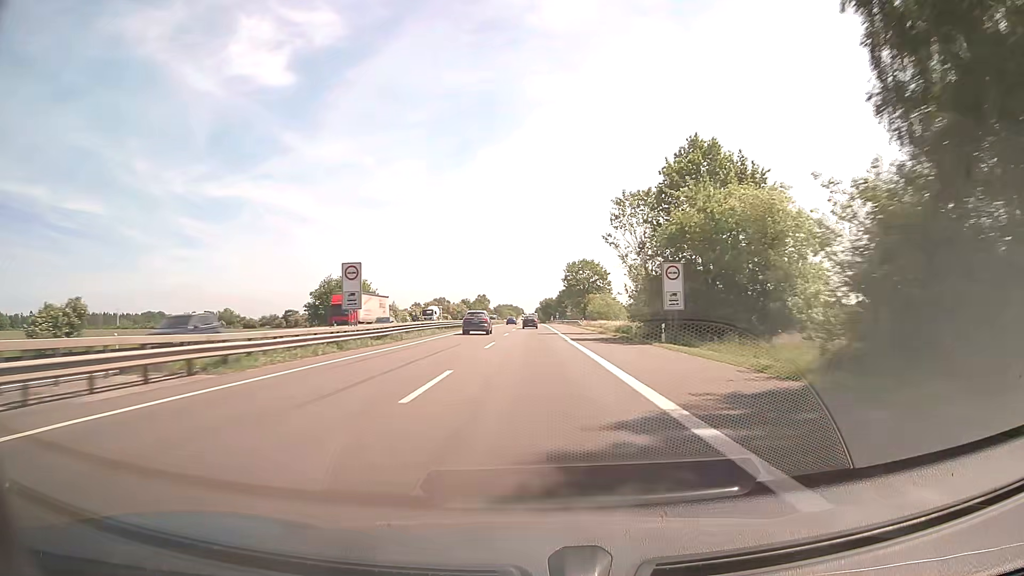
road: motorway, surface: asphalt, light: Day
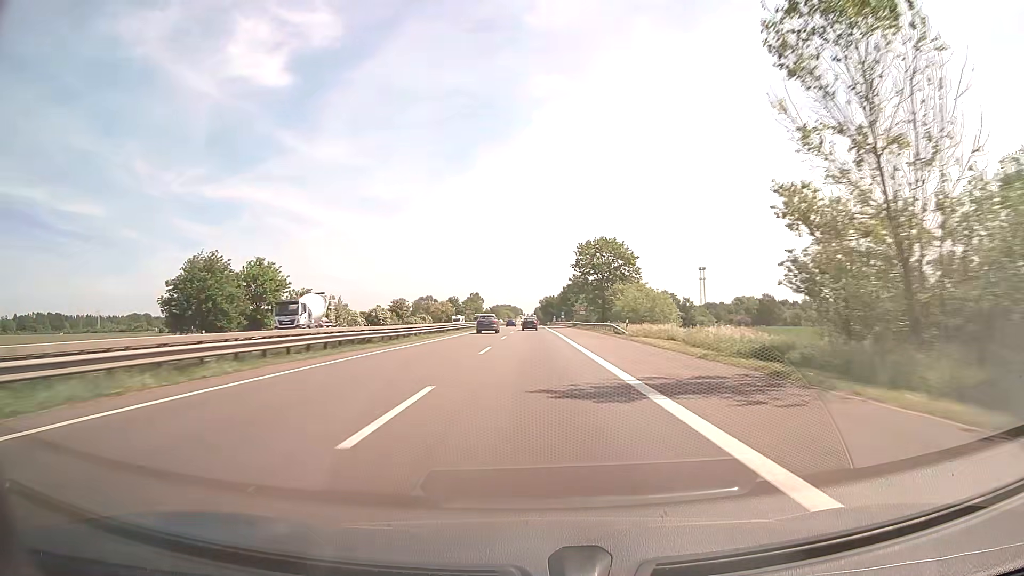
(+0.1, +39.1) m; 0°
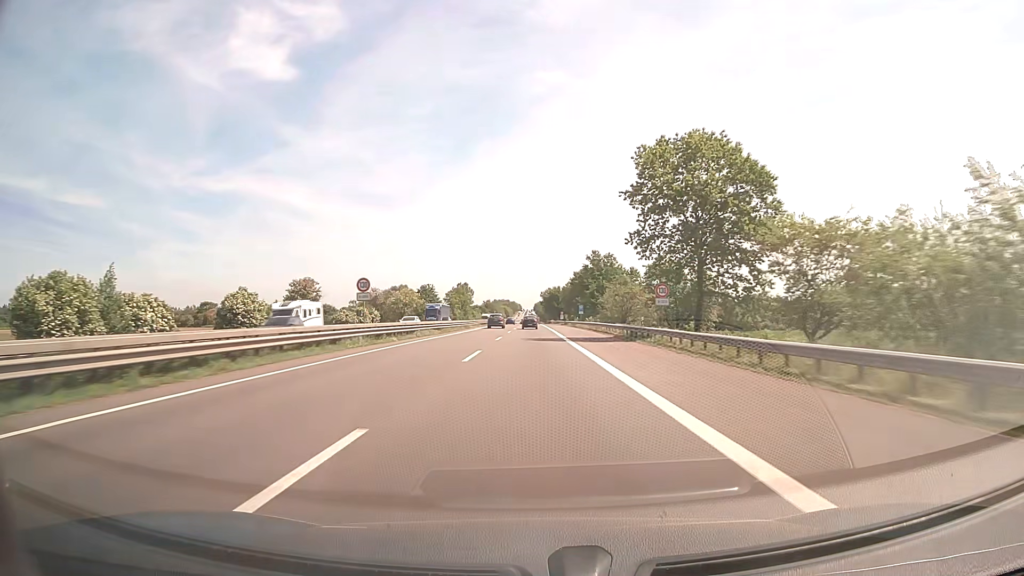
(+0.1, +58.5) m; 0°
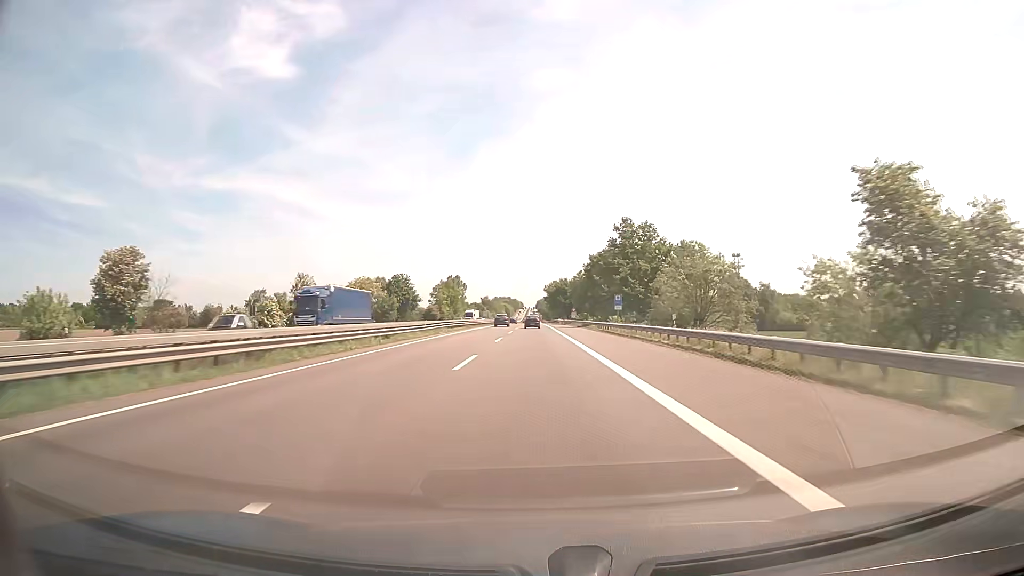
(0.0, +39.0) m; 0°
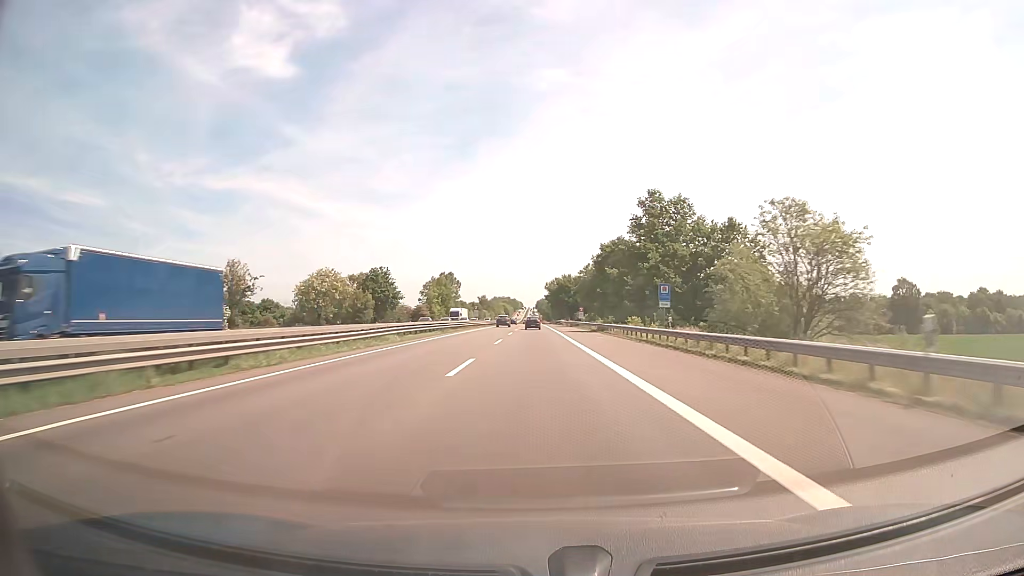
(0.0, +19.5) m; 0°
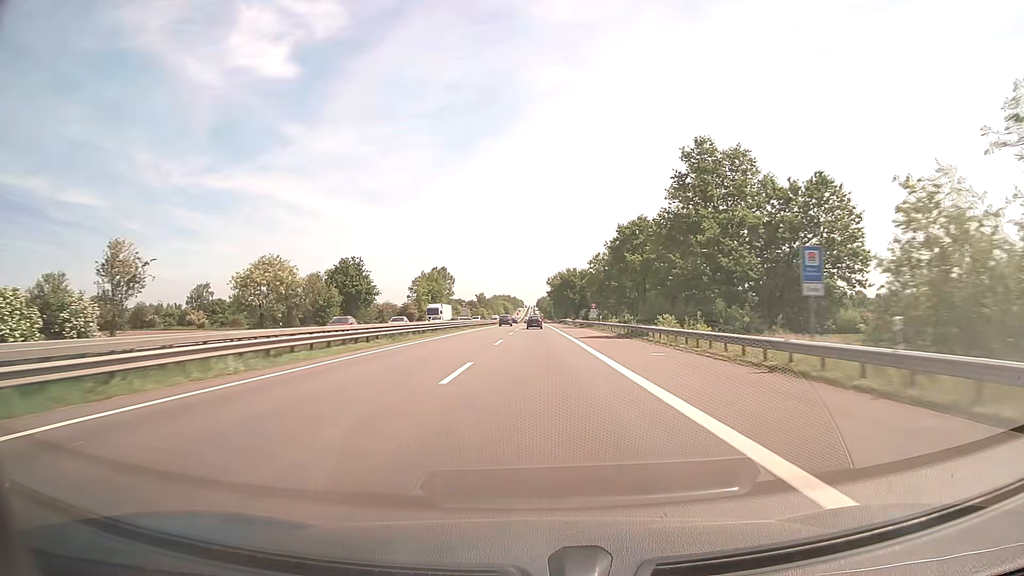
(0.0, +19.5) m; 0°
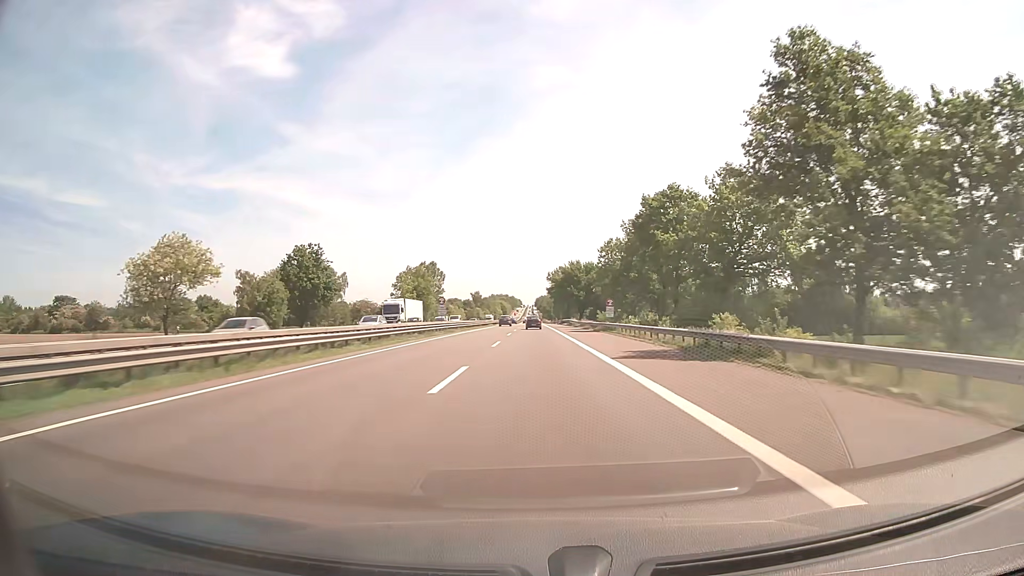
(0.0, +19.5) m; 0°
